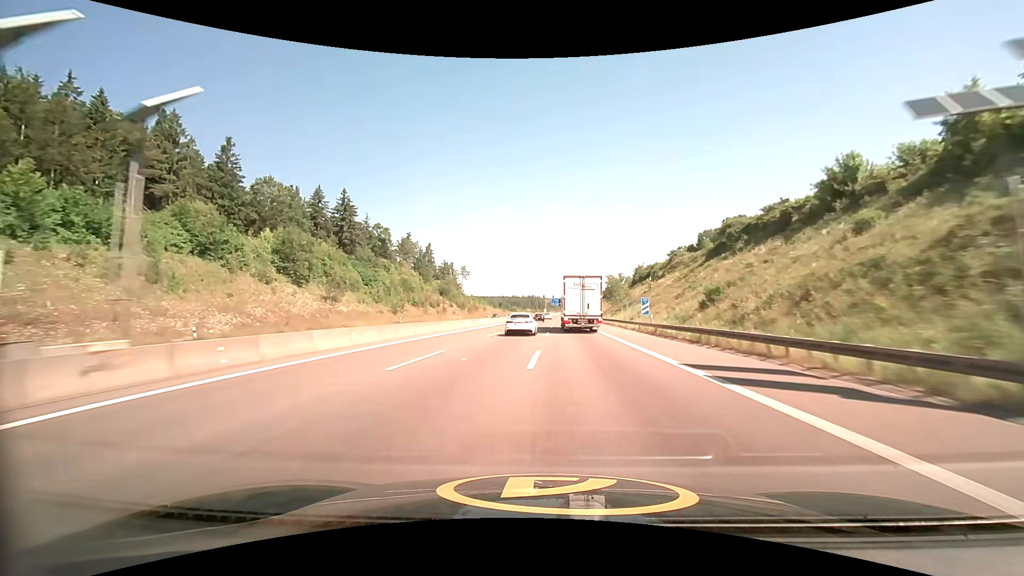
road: motorway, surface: asphalt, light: Day
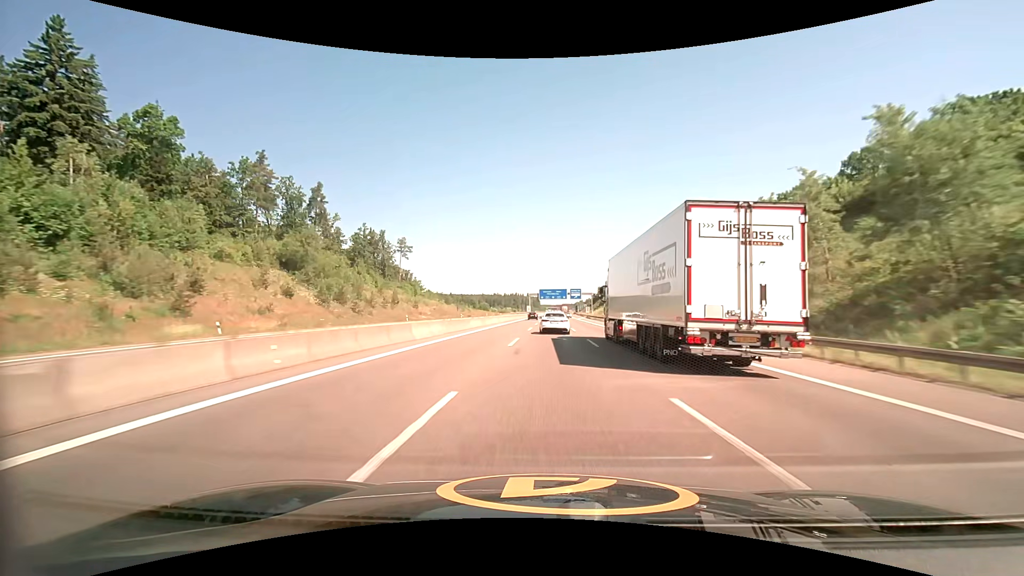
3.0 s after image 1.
(+0.6, +99.4) m; +2°
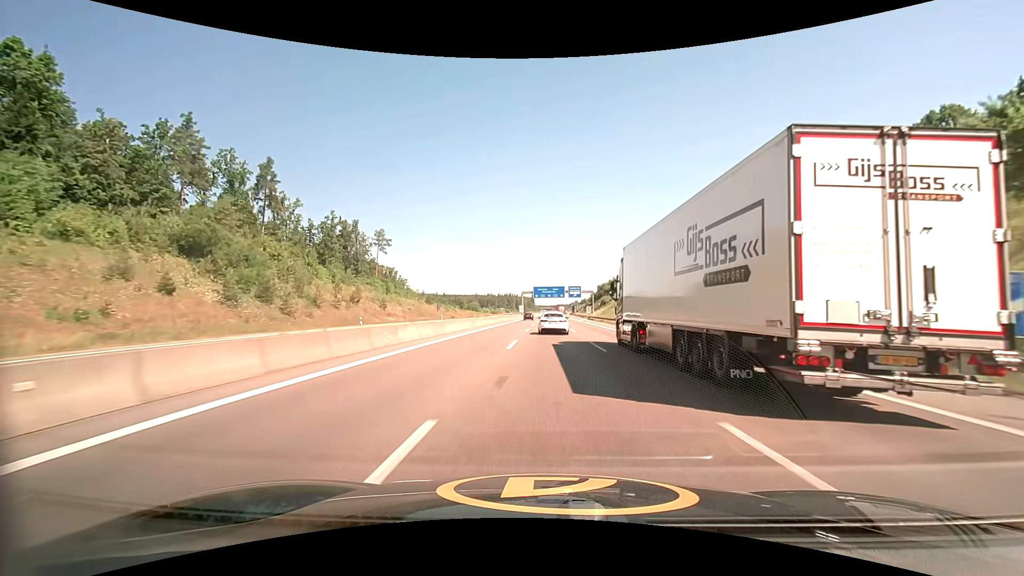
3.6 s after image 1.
(+0.1, +19.9) m; +1°
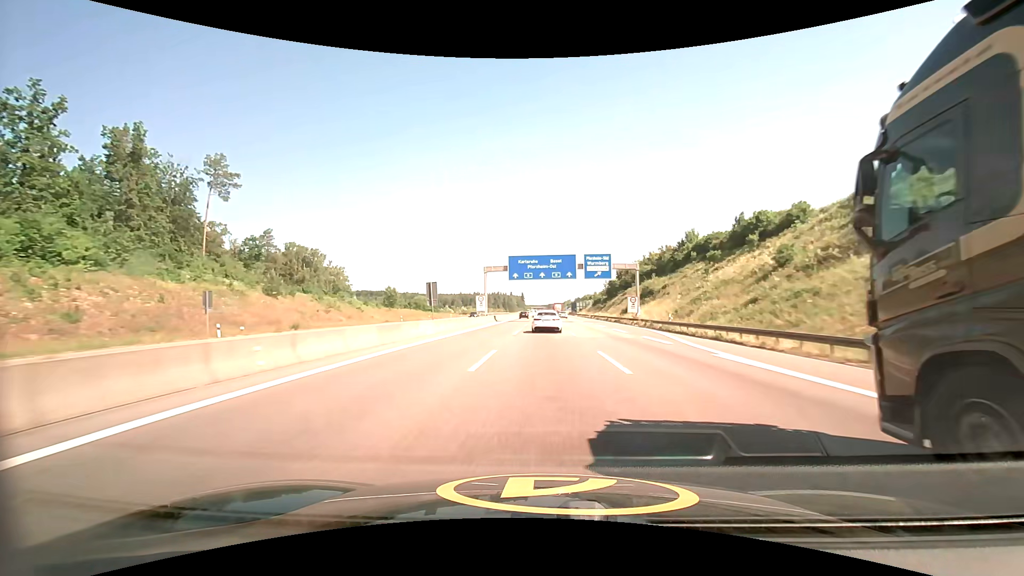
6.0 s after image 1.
(+1.1, +78.2) m; +1°
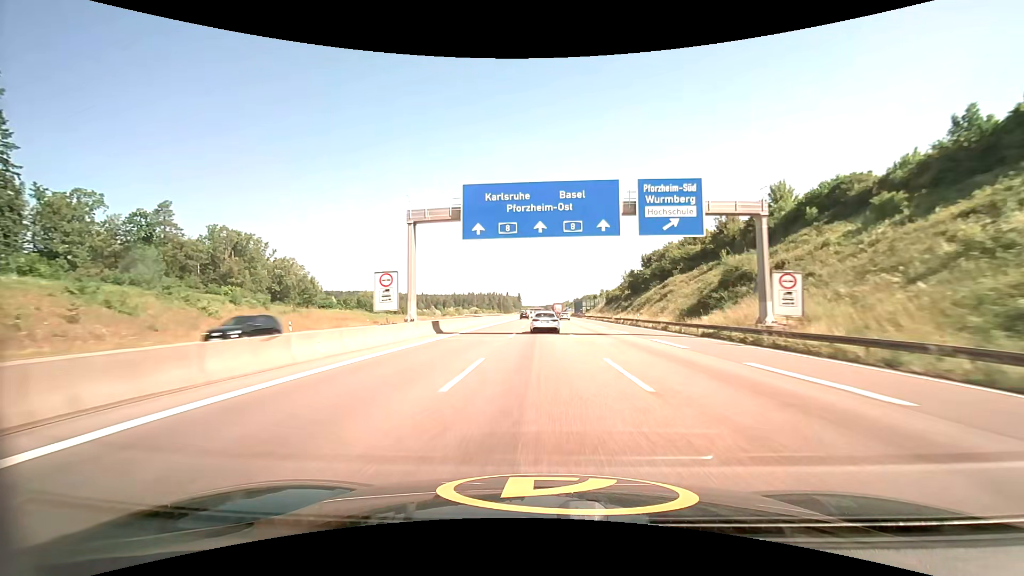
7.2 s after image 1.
(+0.1, +38.6) m; 0°
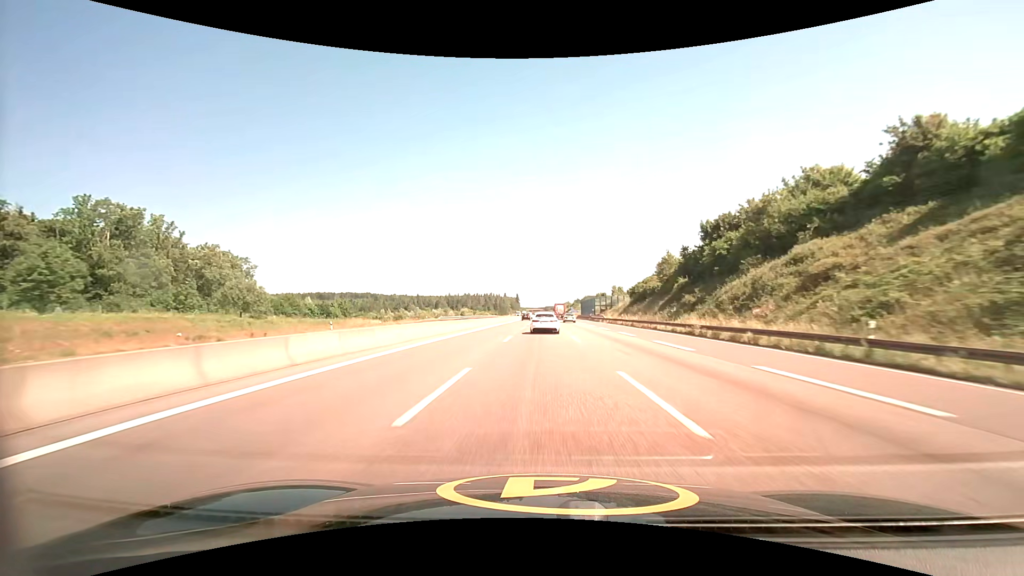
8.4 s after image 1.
(+0.1, +38.6) m; 0°
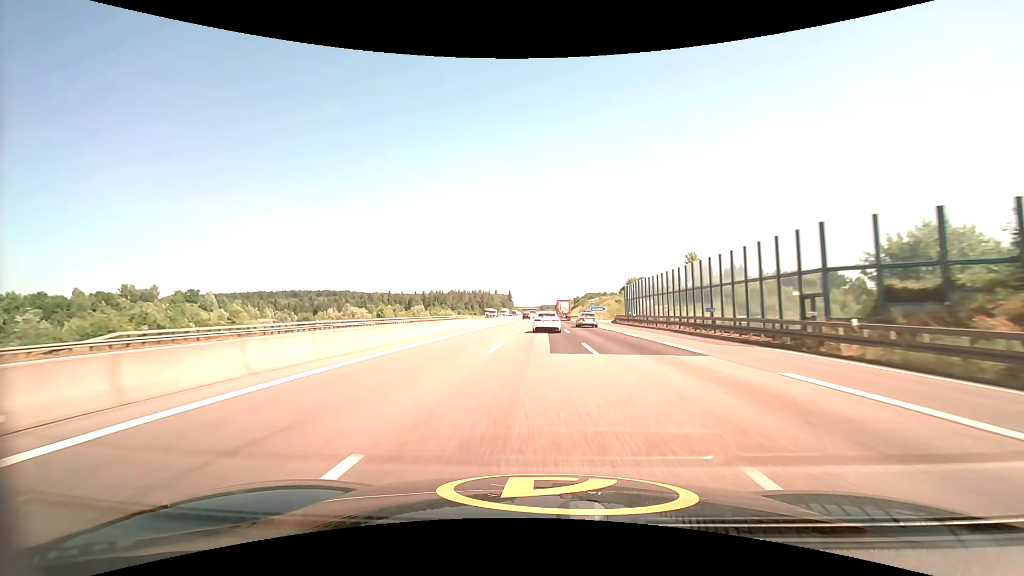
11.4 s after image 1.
(+0.7, +96.5) m; +1°
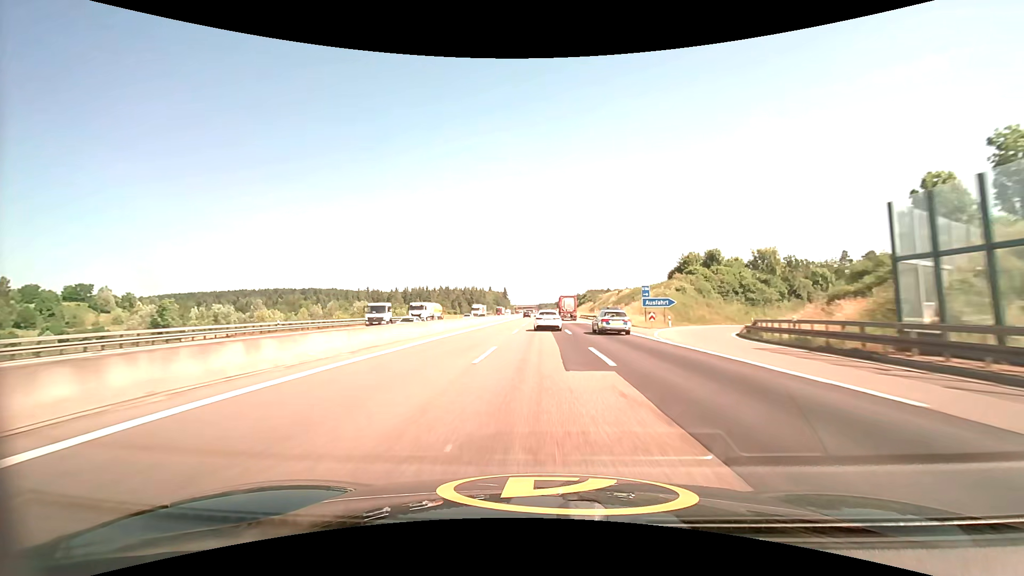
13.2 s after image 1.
(+0.2, +57.6) m; 0°
(0, +10) (0, +20) (0, +30) (0, +40) (0, +50) (0, +60) (0, +70) (0, +80) (0, +90) (0, +100) m
